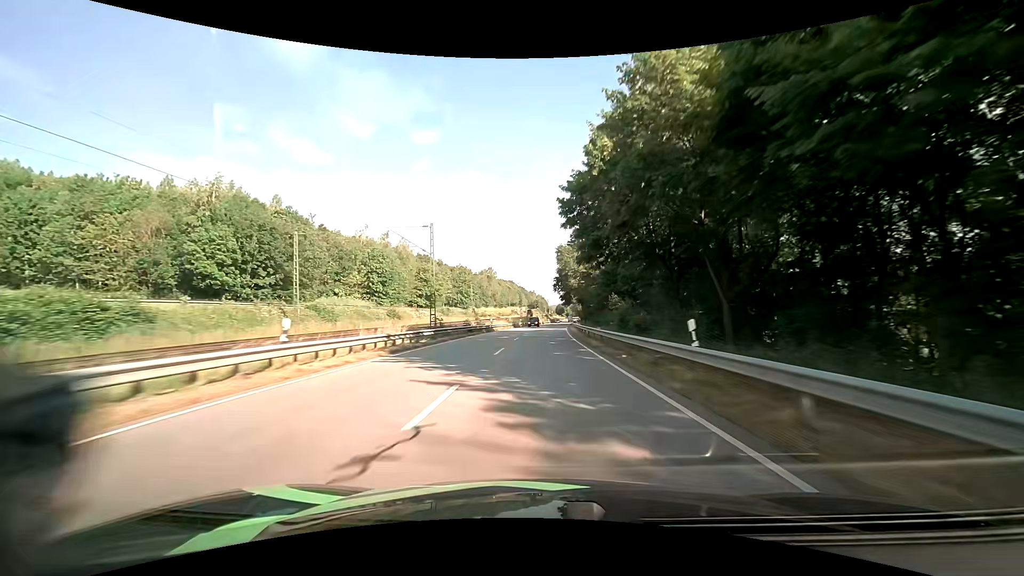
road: primary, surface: asphalt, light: Day
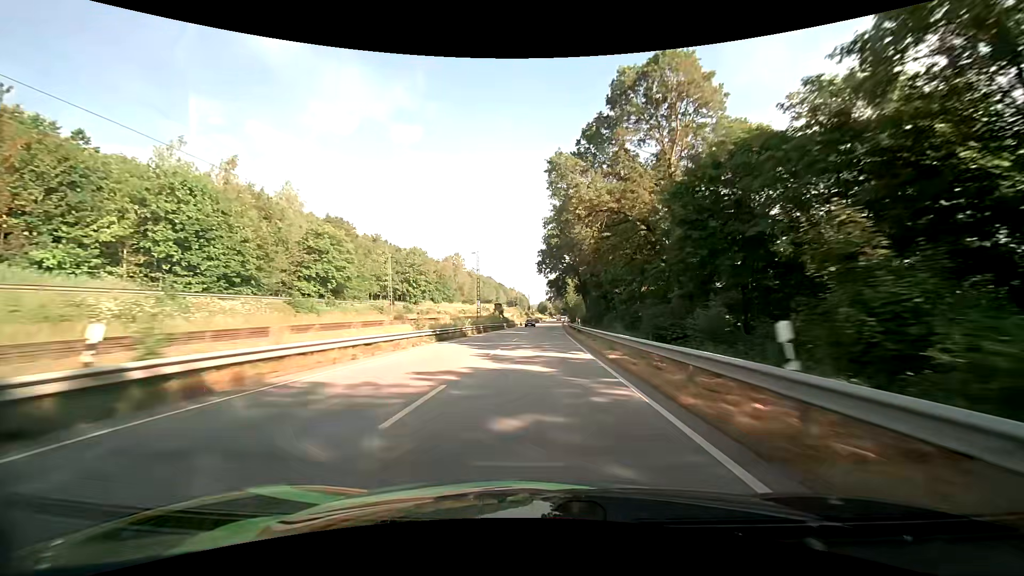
(+1.0, +48.9) m; +3°
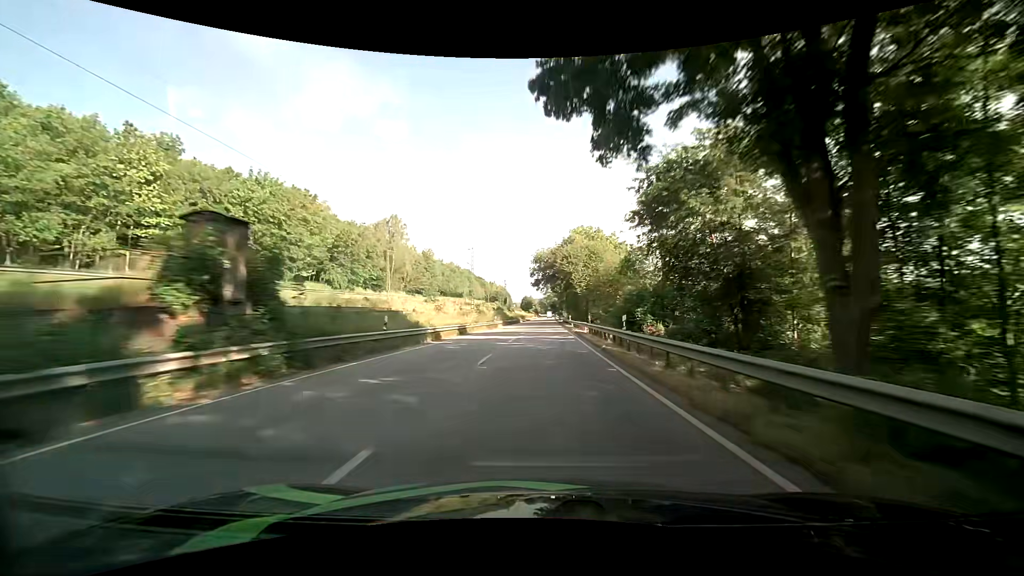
(+0.6, +66.3) m; +1°
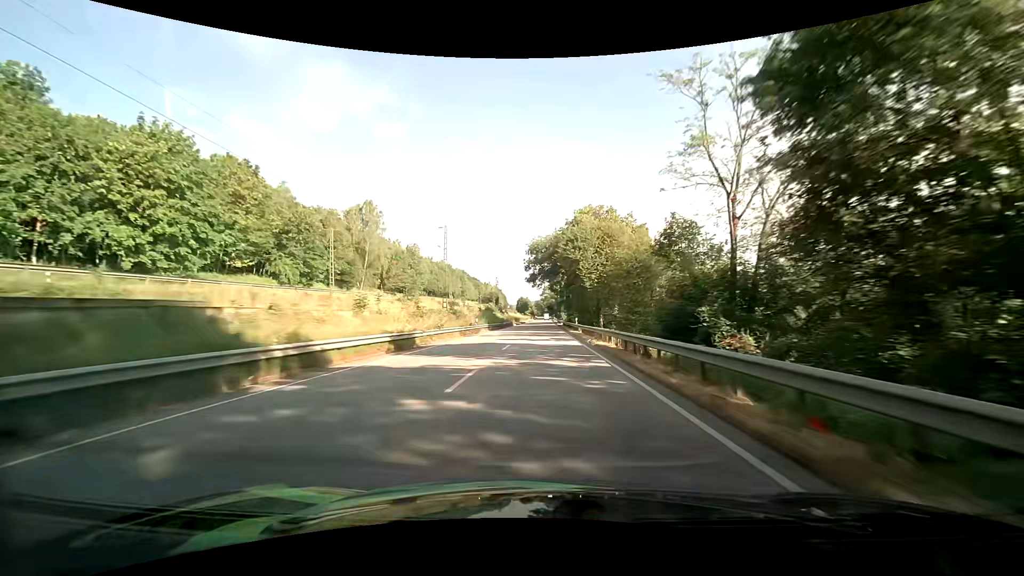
(0.0, +16.8) m; 0°
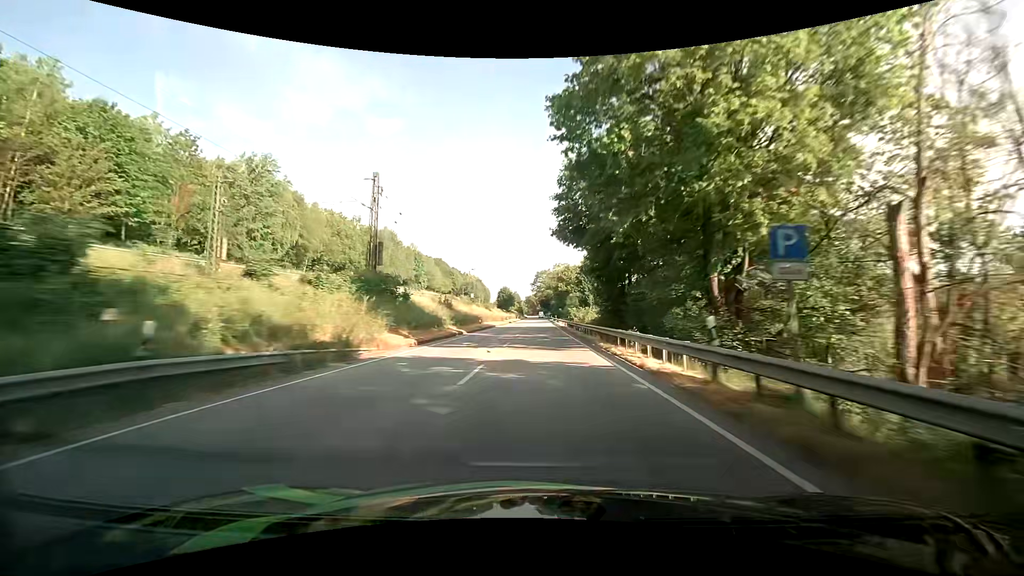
(+1.0, +84.8) m; +1°
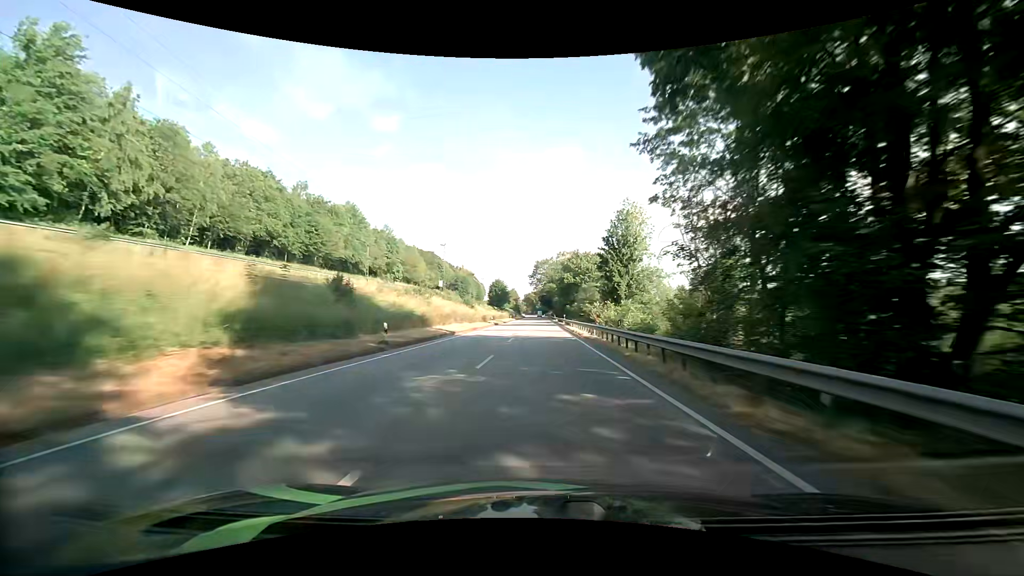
(-0.3, +34.0) m; -1°
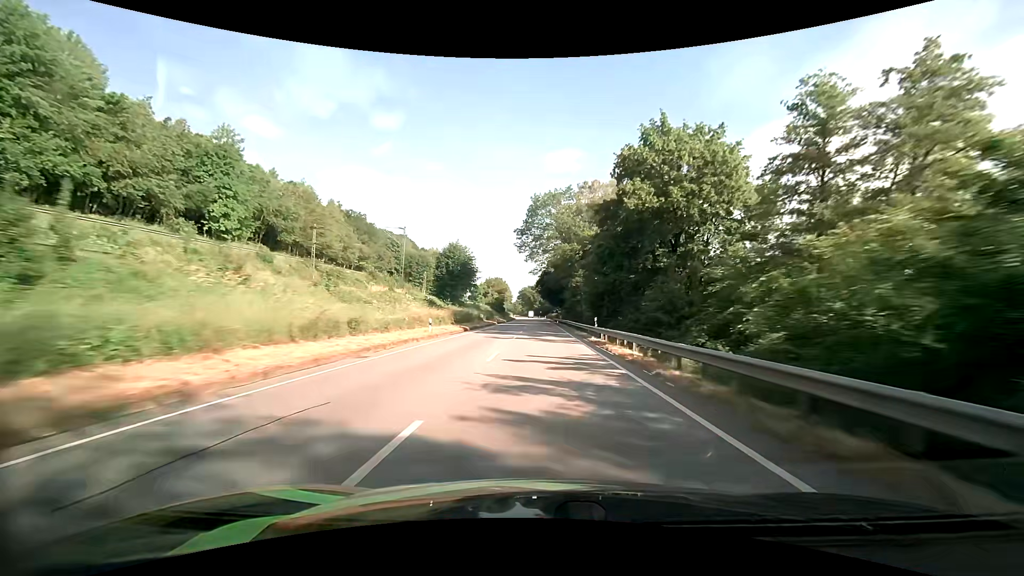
(+1.2, +83.6) m; +1°
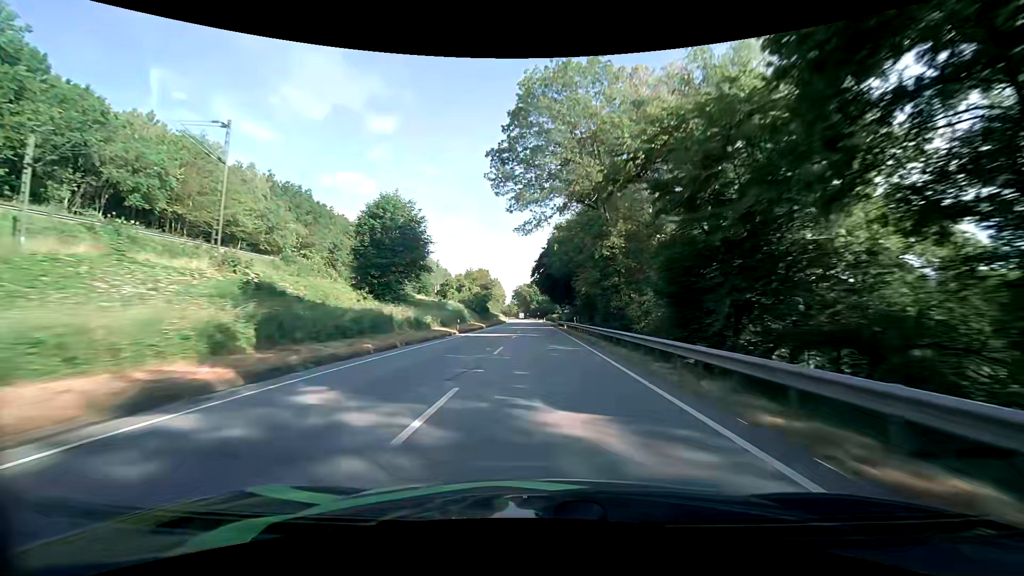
(+0.2, +32.9) m; +1°
(0, +10) (0, +20) (0, +30) (0, +40) (-1, +50) (-1, +60) (-1, +70) (-1, +80) (-1, +90) (-1, +100) m
